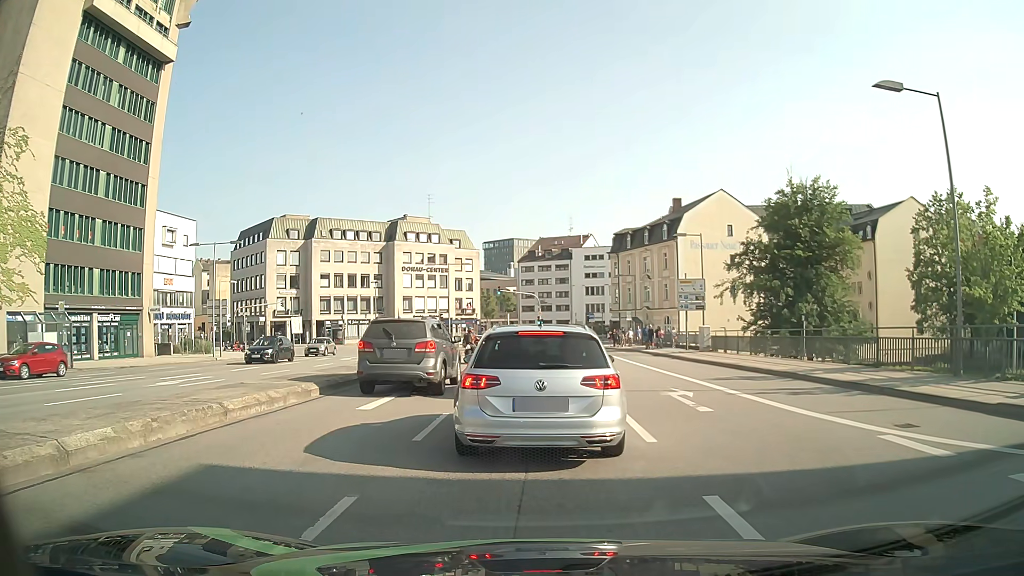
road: primary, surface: asphalt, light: Day
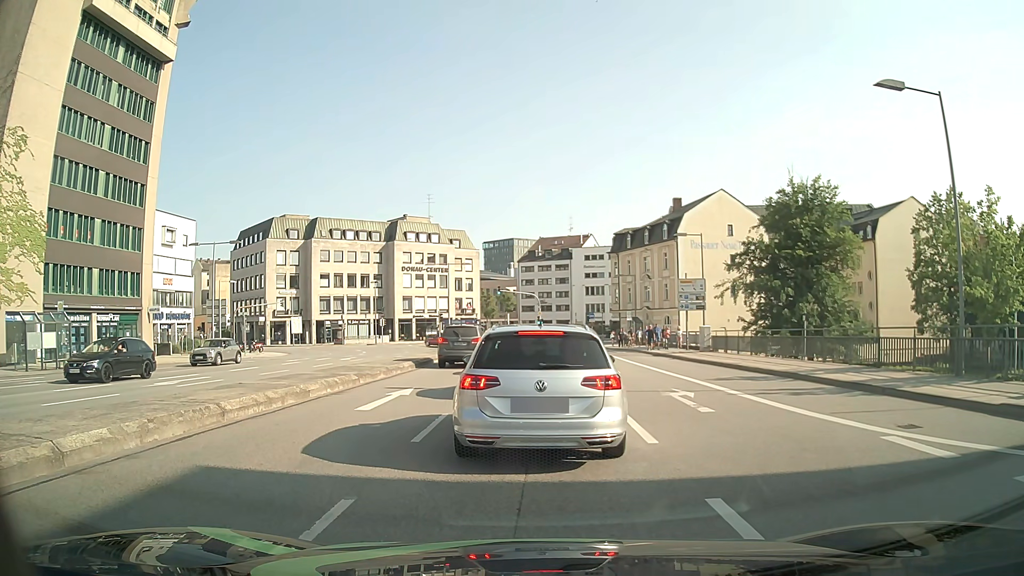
(0.0, +0.2) m; 0°
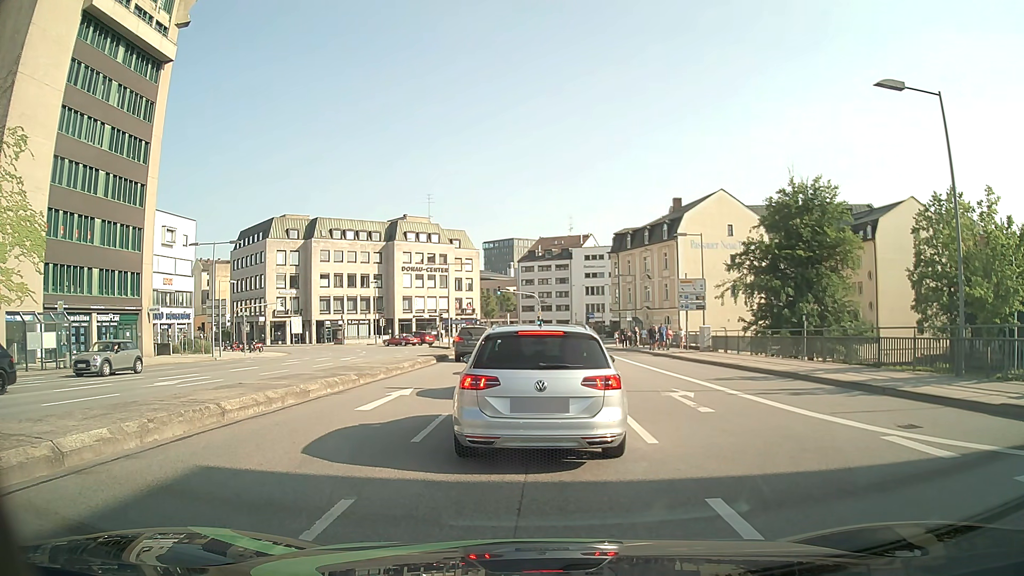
(0.0, 0.0) m; 0°
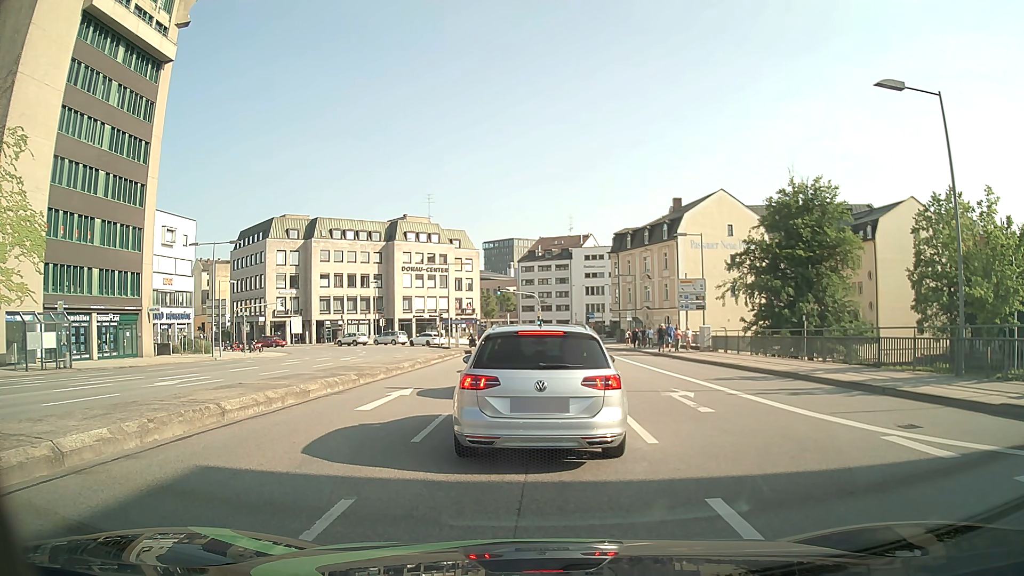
(0.0, 0.0) m; 0°
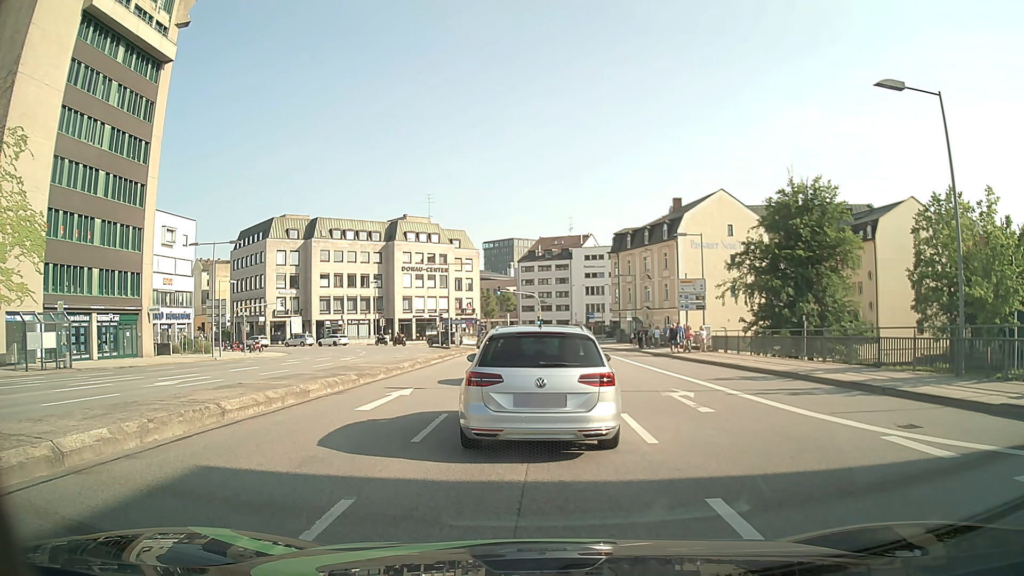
(0.0, 0.0) m; 0°
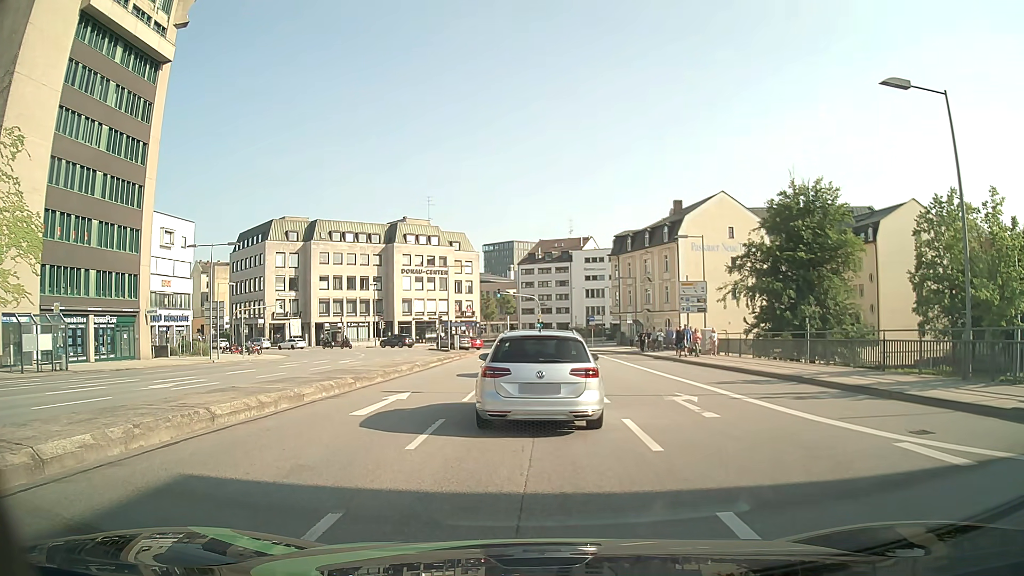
(0.0, +0.4) m; 0°
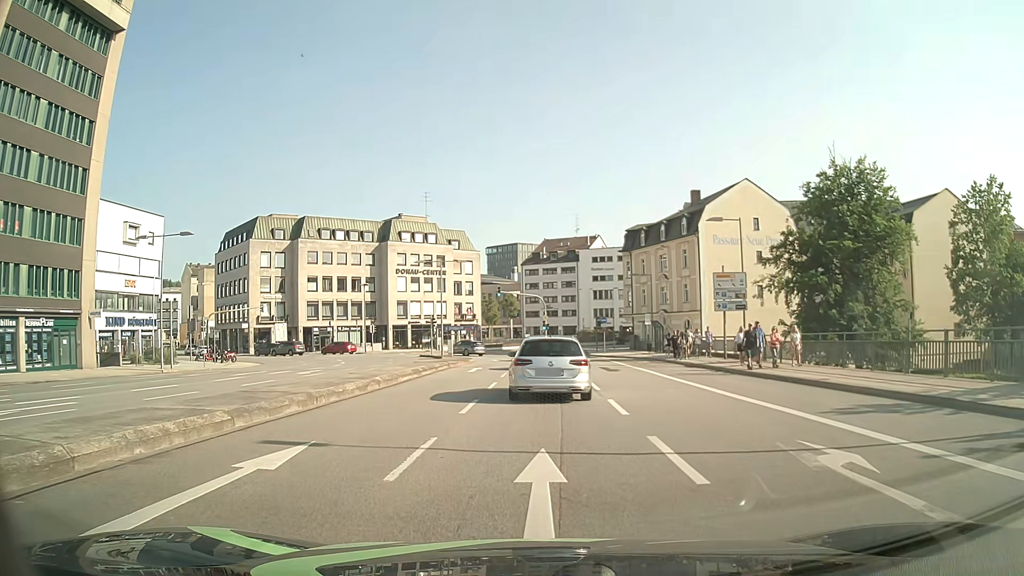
(0.0, +8.0) m; 0°
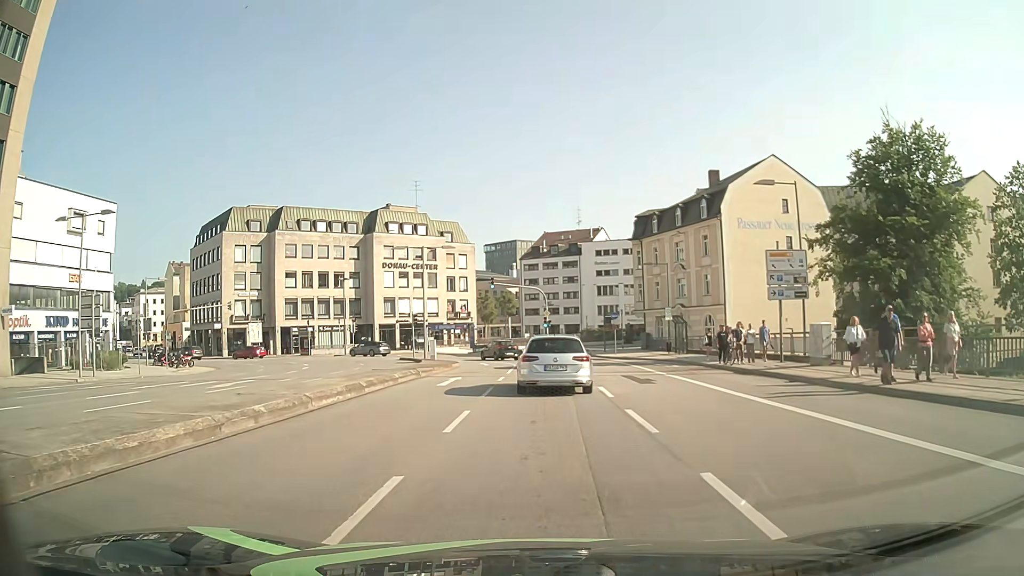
(0.0, +8.9) m; 0°
(0, +10) (0, +20) (+1, +30) (0, +40) (-2, +50) (-8, +58) (-15, +64) (-24, +69) (-33, +73) (-43, +77) m
